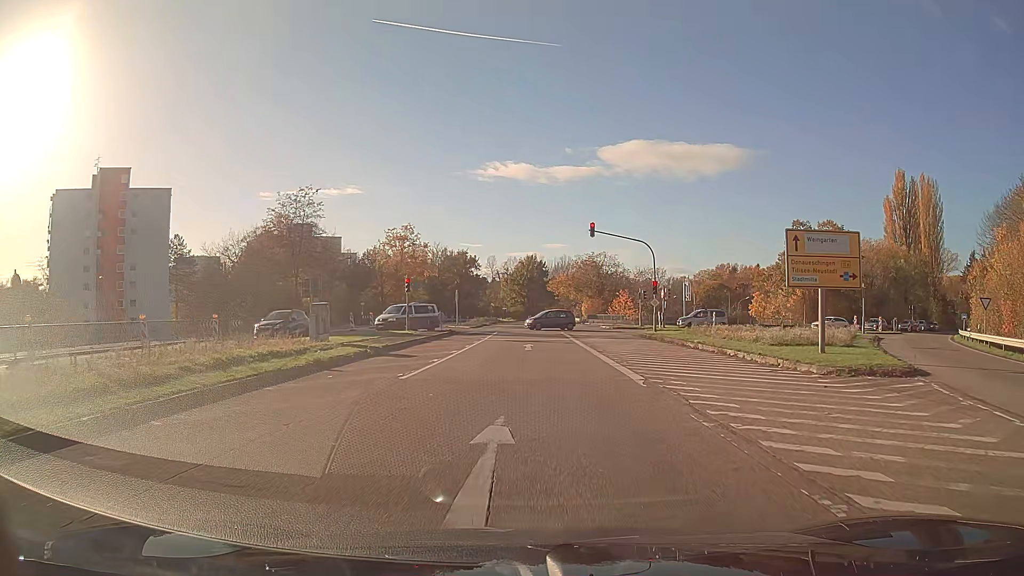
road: secondary_link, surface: asphalt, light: Day
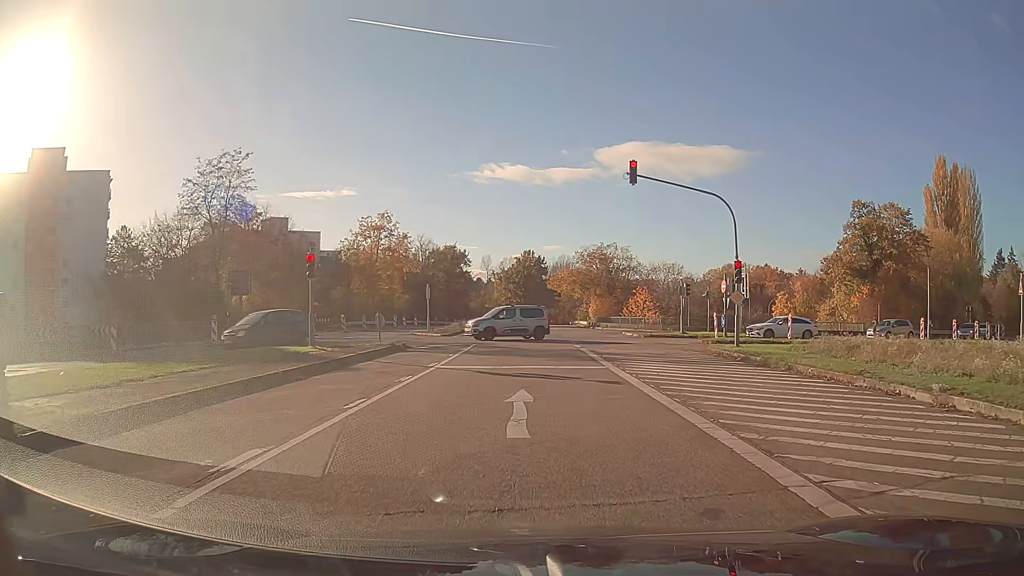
(0.0, +16.6) m; 0°
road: trunk_link
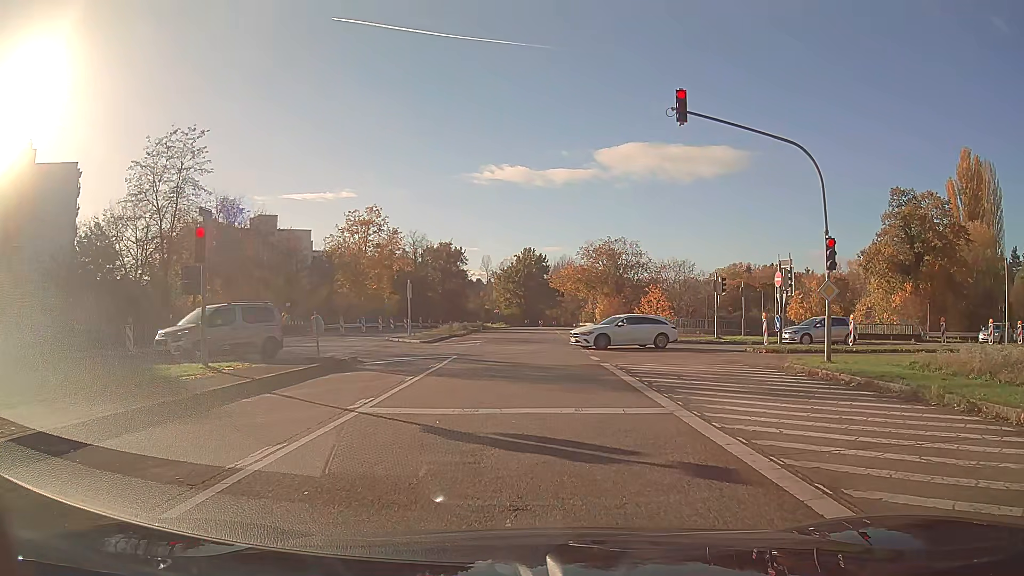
(0.0, +7.6) m; 0°
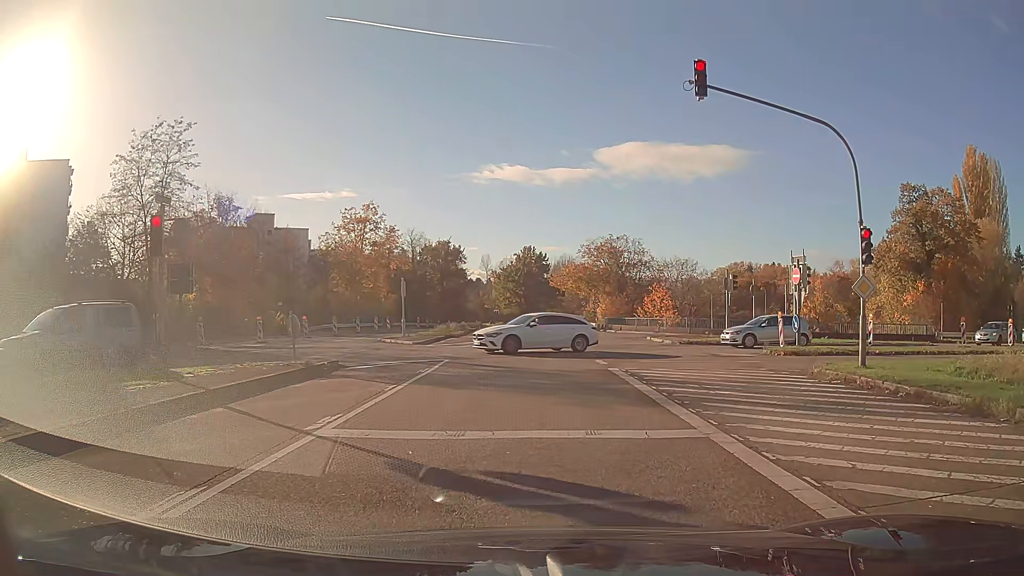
(0.0, +1.9) m; 0°
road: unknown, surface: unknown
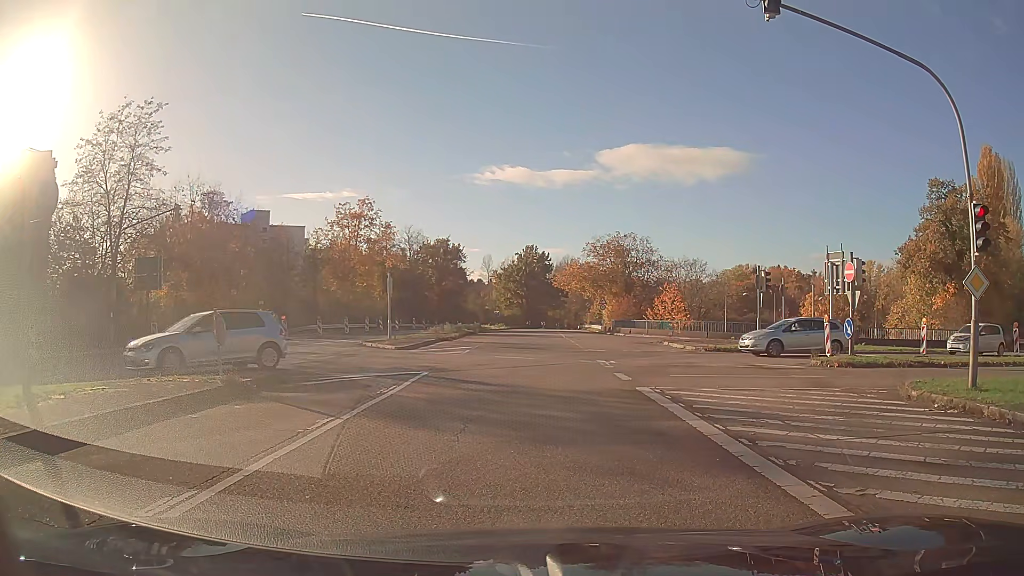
(0.0, +4.1) m; 0°
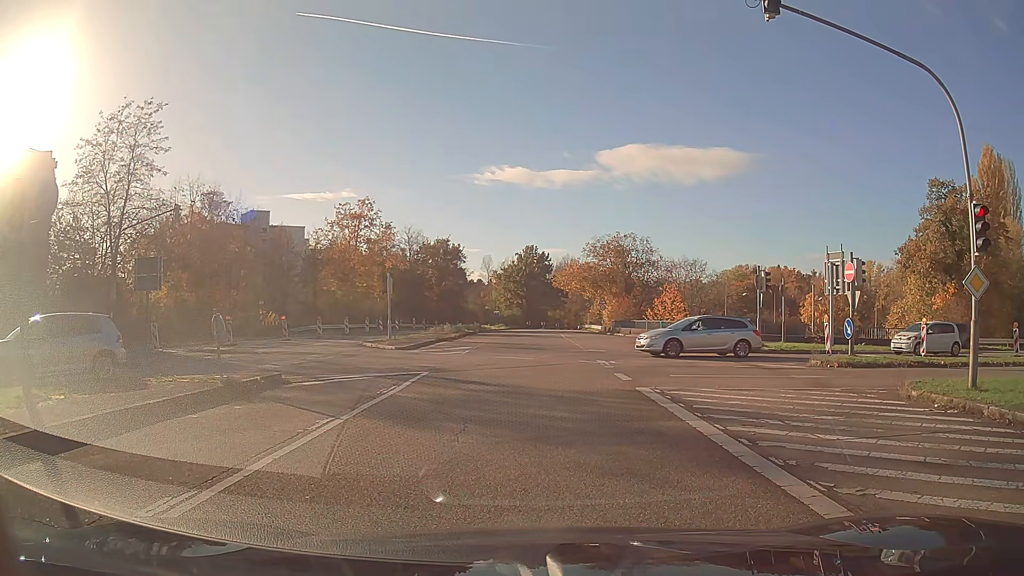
(0.0, 0.0) m; 0°
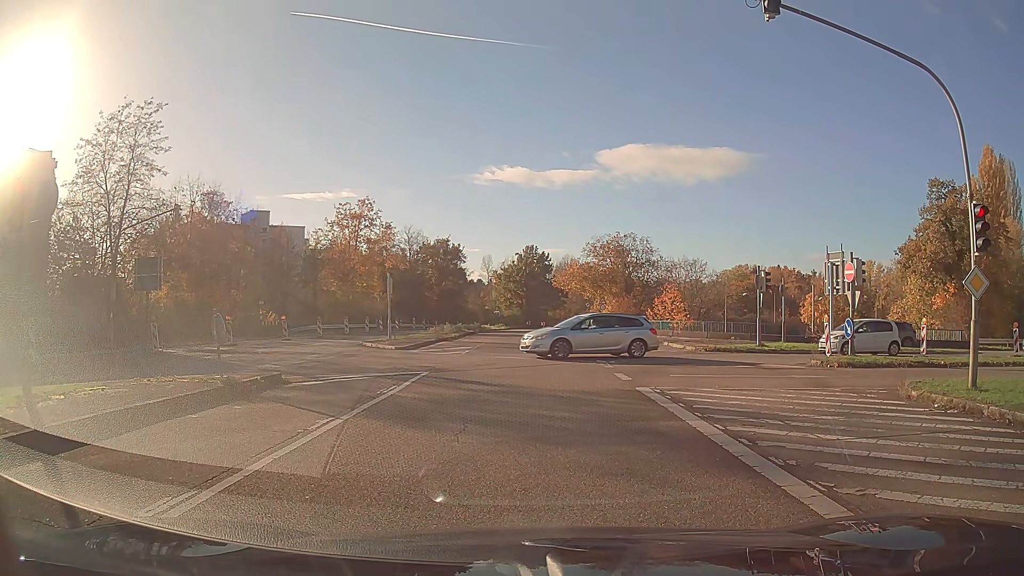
(0.0, 0.0) m; 0°
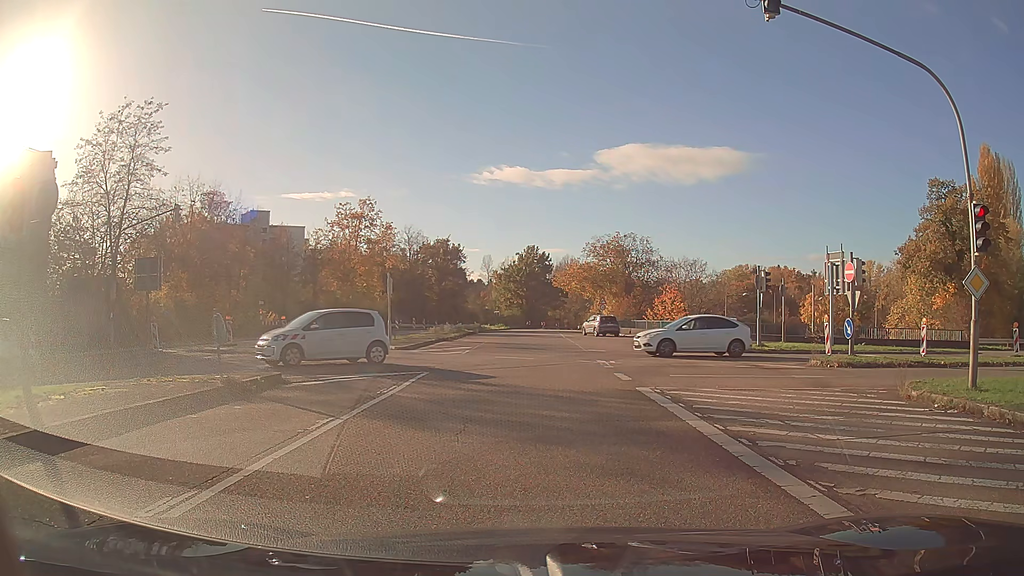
(0.0, 0.0) m; 0°
